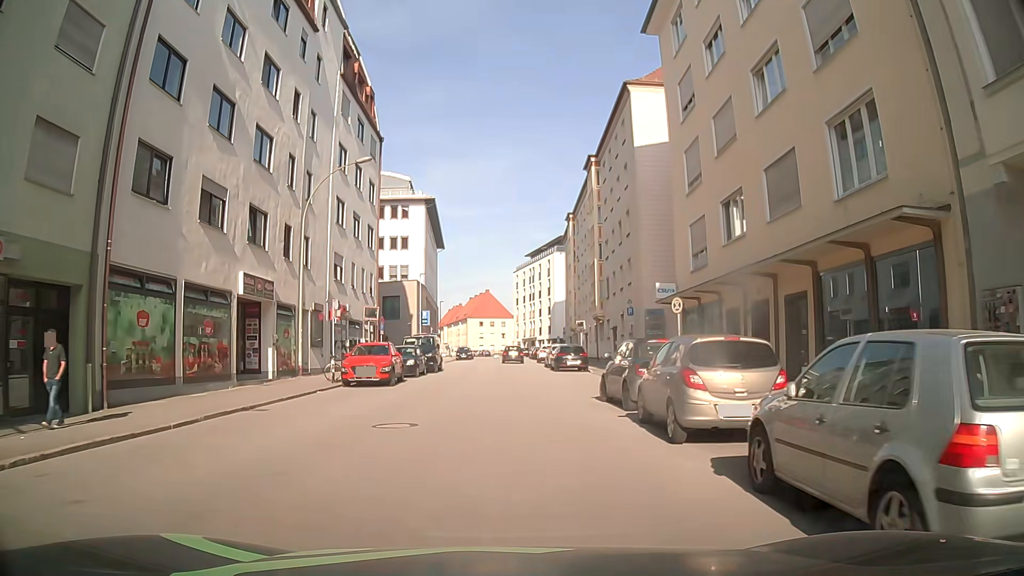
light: Day
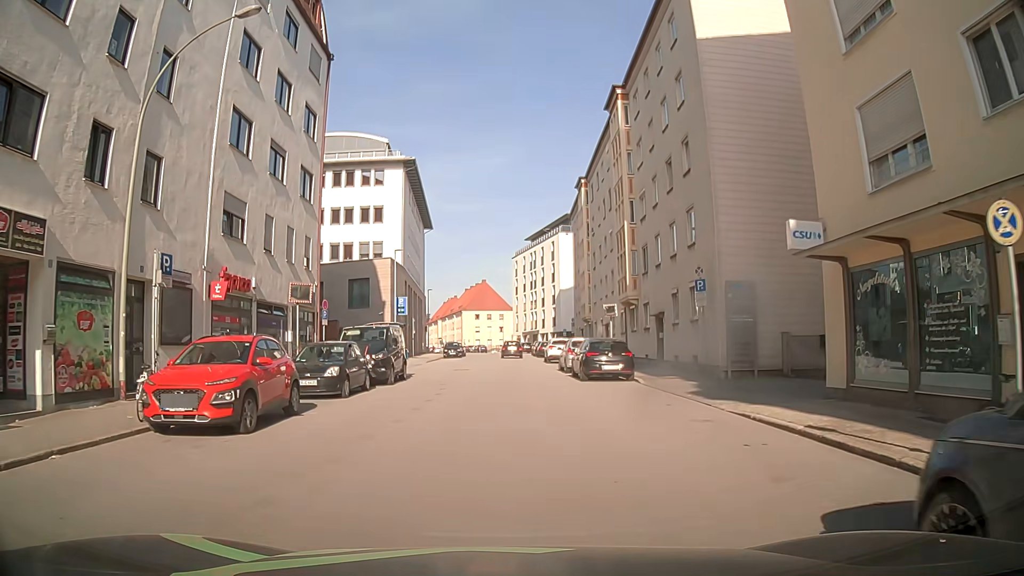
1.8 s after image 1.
(+0.1, +13.4) m; 0°
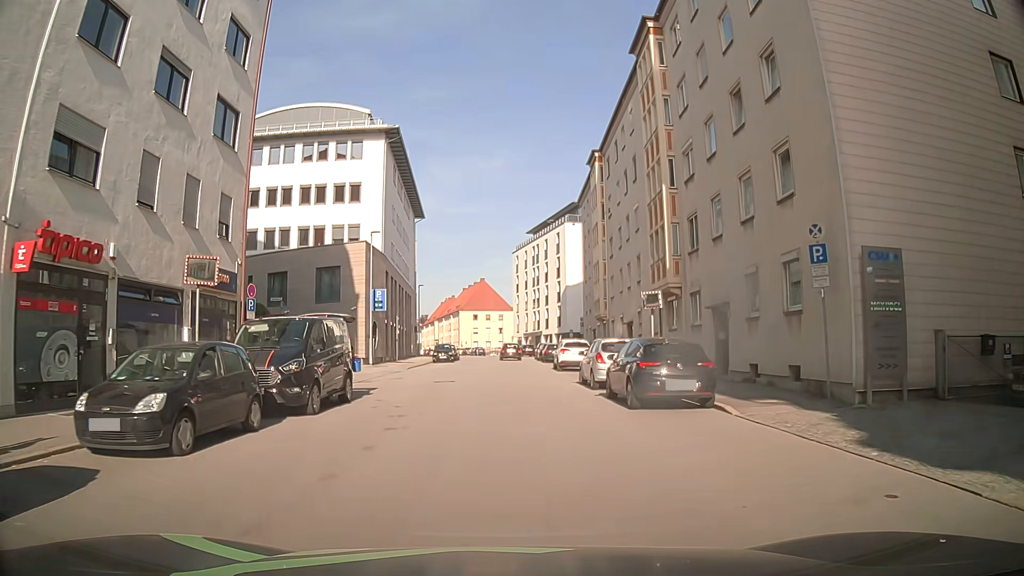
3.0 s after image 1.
(0.0, +9.0) m; 0°
(0, +10) (0, +20) (0, +30) (0, +40) (0, +50) (0, +60) (-1, +70) (-2, +80) (-4, +90) (-6, +99) m
